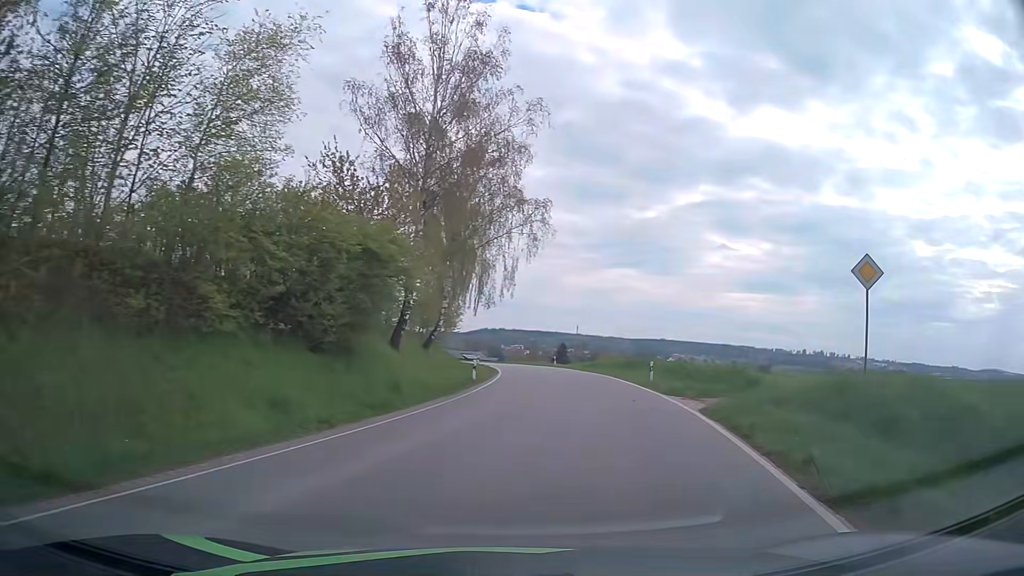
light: Day
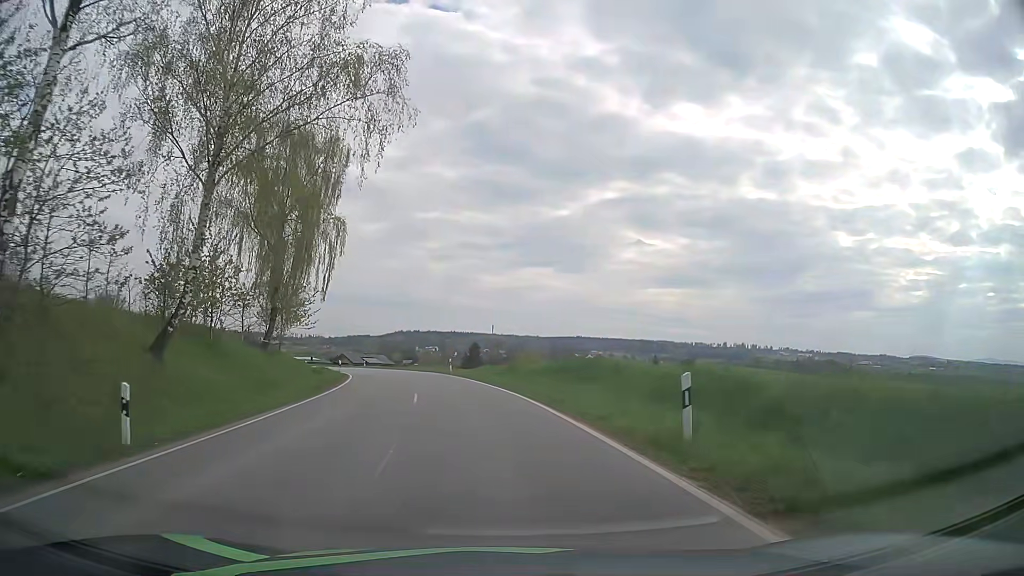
(+3.2, +21.4) m; +9°
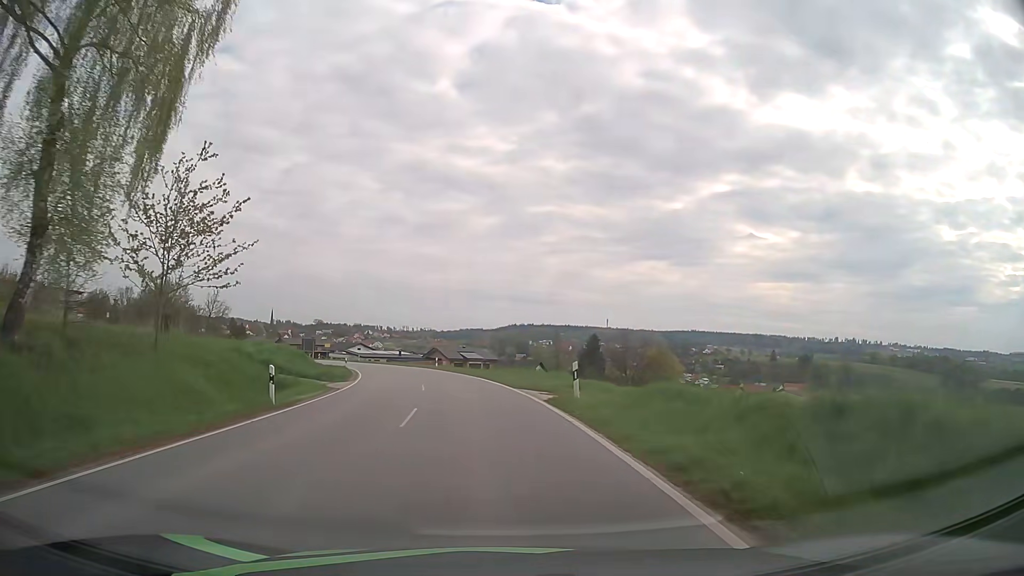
(-2.6, +30.5) m; -10°
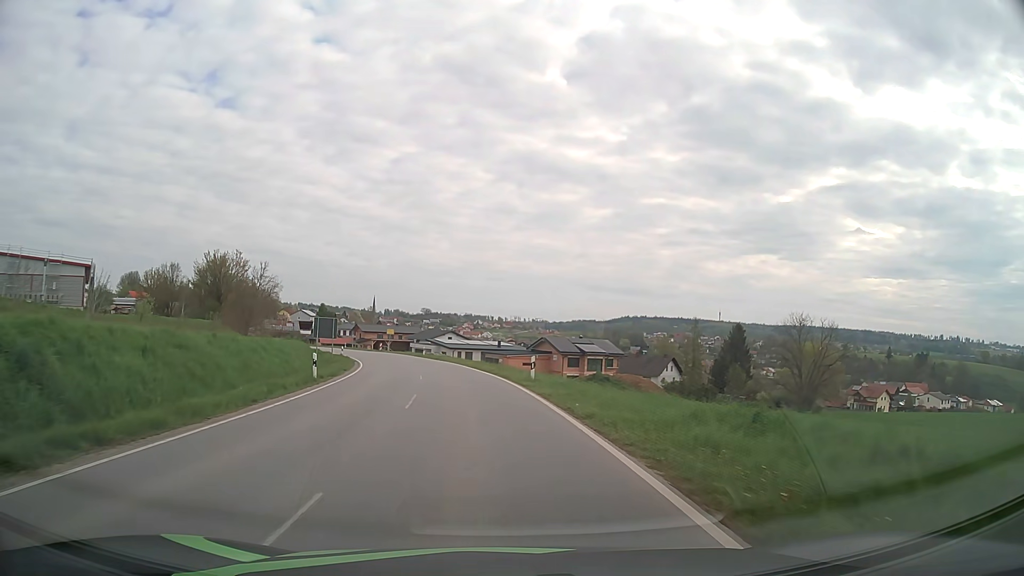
(-2.7, +33.6) m; -10°
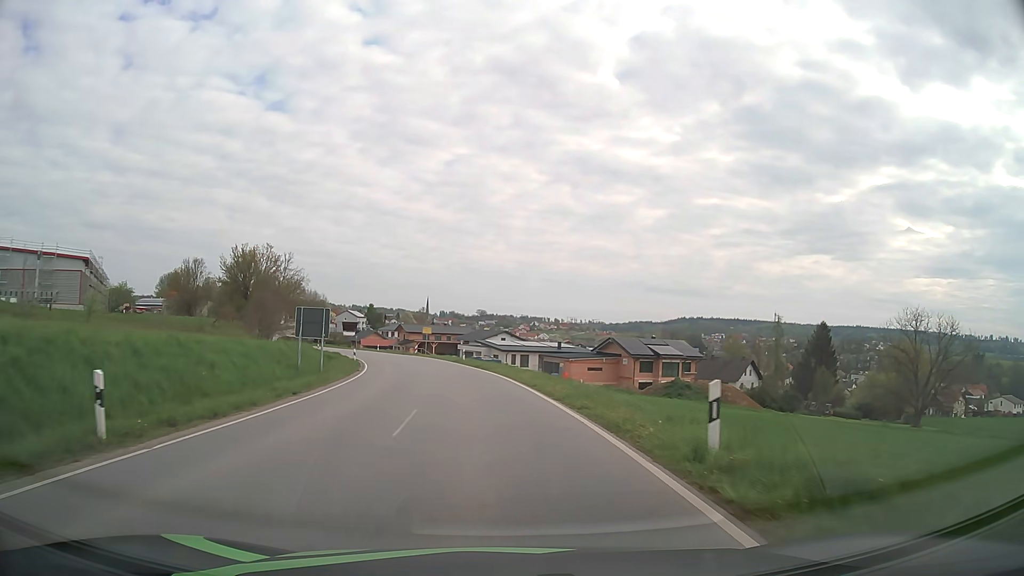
(-0.7, +16.1) m; -5°
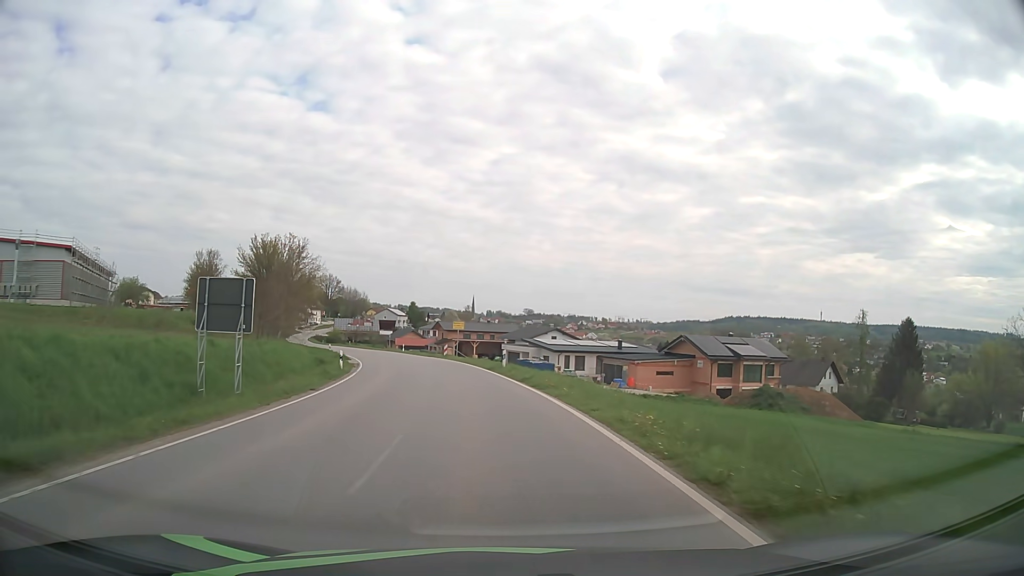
(-0.5, +15.9) m; -4°
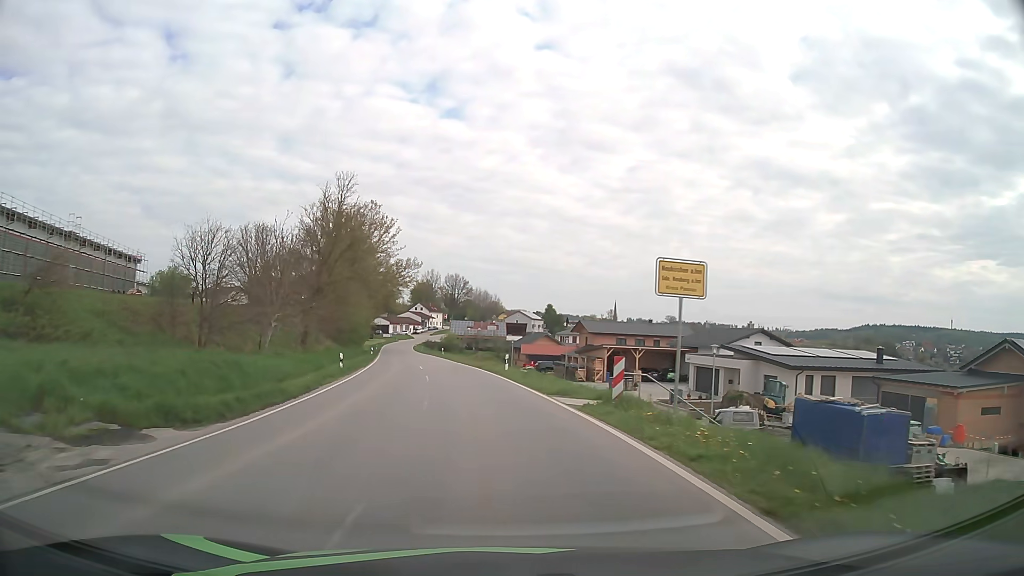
(-4.1, +40.0) m; -12°
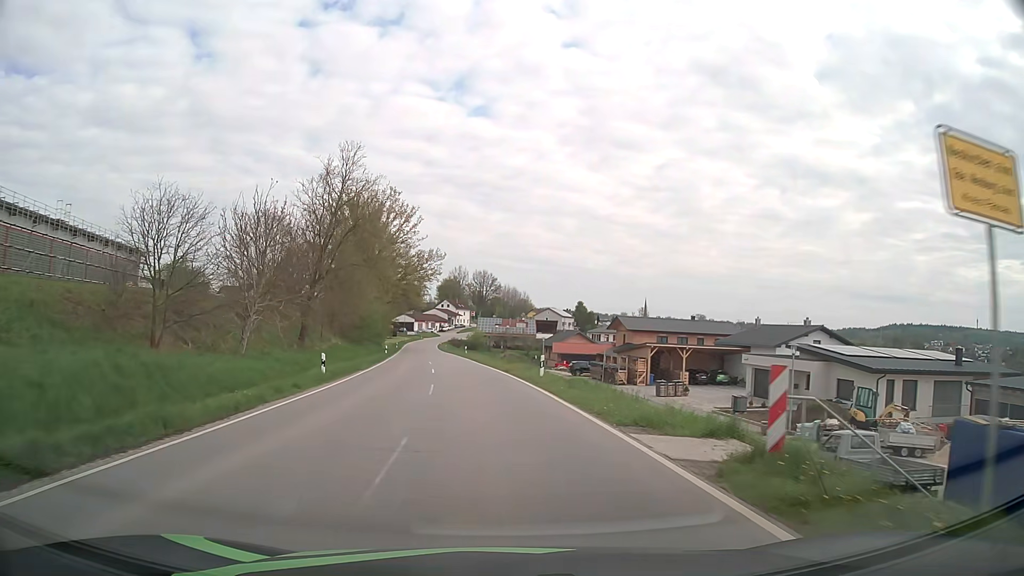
(-0.2, +8.0) m; -2°
(0, +10) (-1, +20) (-2, +30) (-3, +40) (-4, +50) (-6, +60) (-7, +70) (-8, +79) (-10, +89) (-11, +99) m
